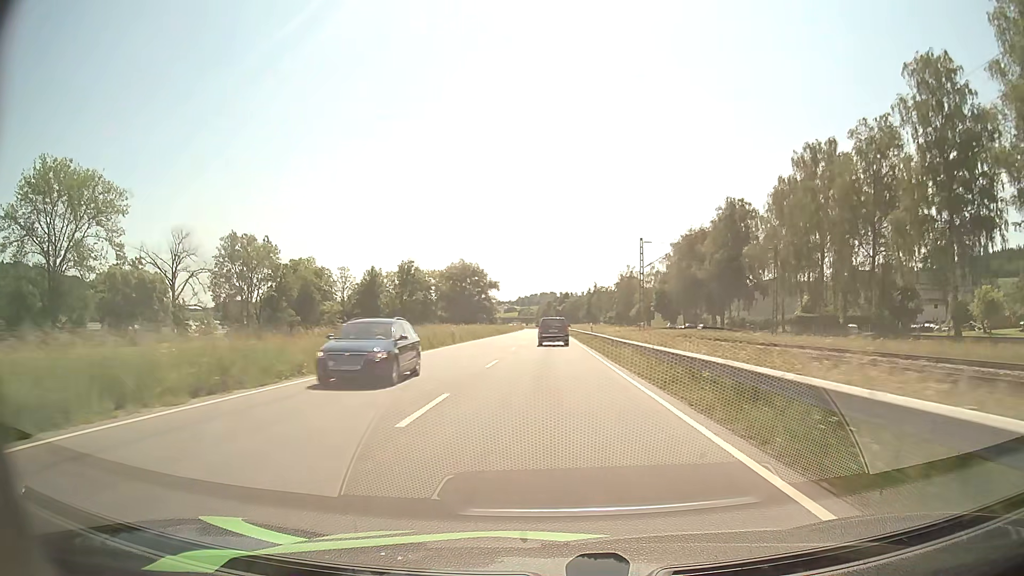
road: primary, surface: asphalt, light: Day
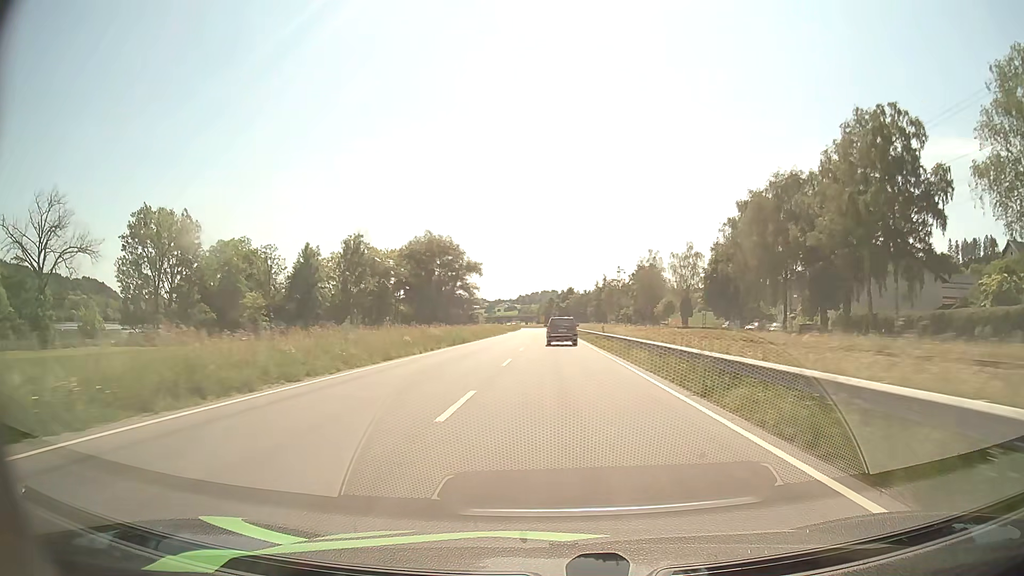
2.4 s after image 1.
(-0.3, +47.8) m; 0°
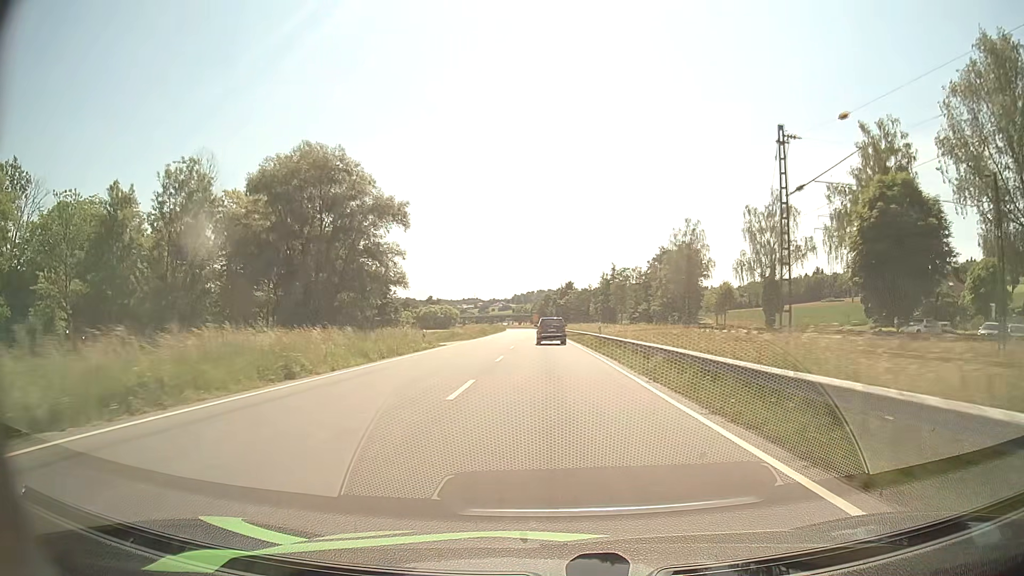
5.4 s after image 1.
(+0.4, +57.6) m; 0°
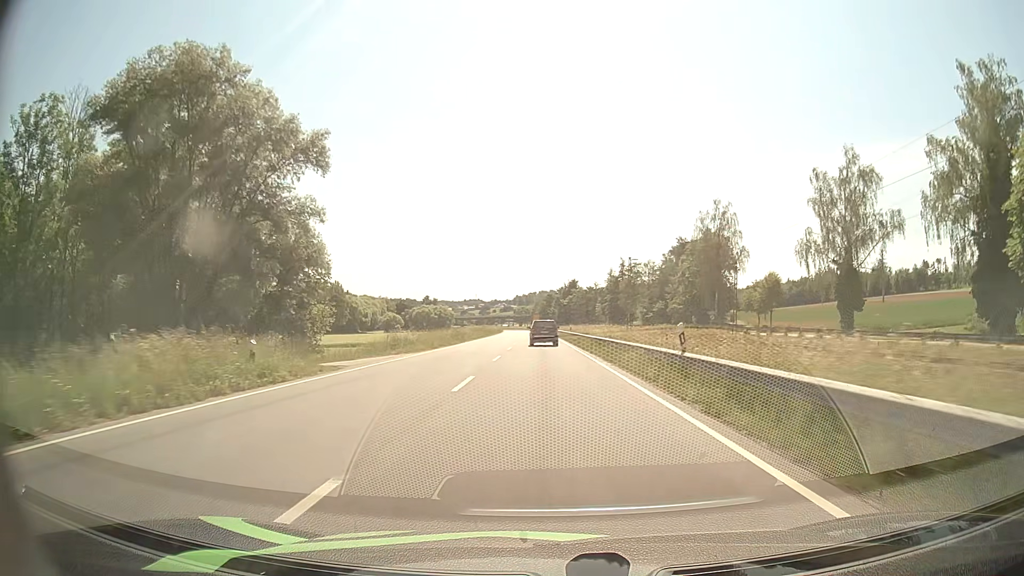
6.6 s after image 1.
(0.0, +22.5) m; 0°
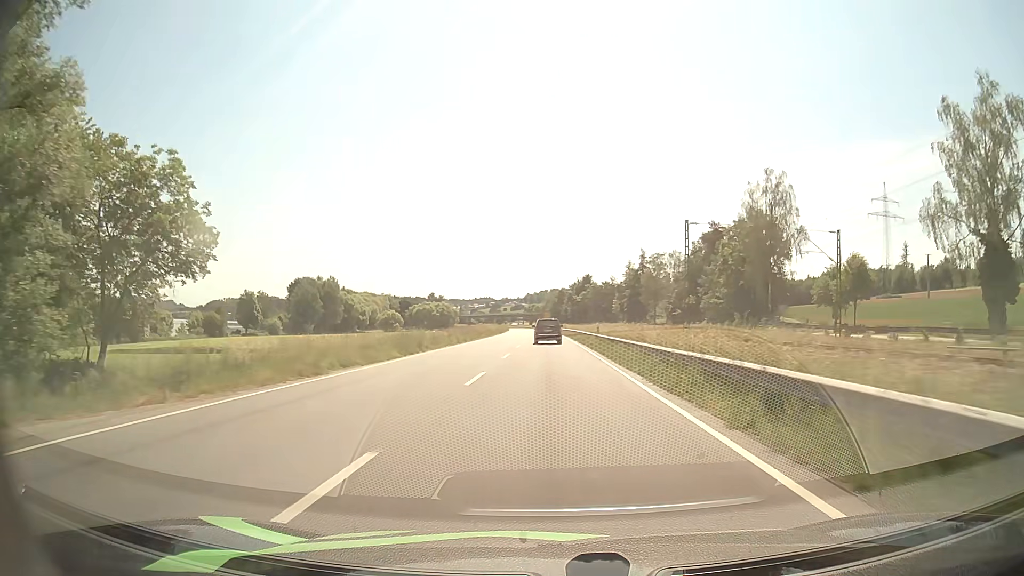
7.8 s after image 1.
(-0.2, +22.9) m; -1°
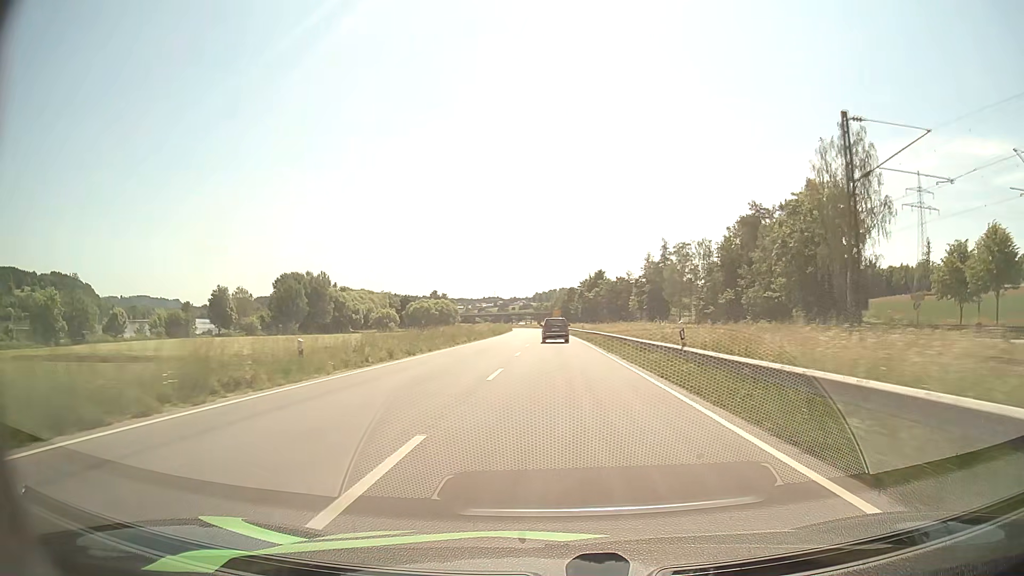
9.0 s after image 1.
(-0.2, +23.1) m; -1°
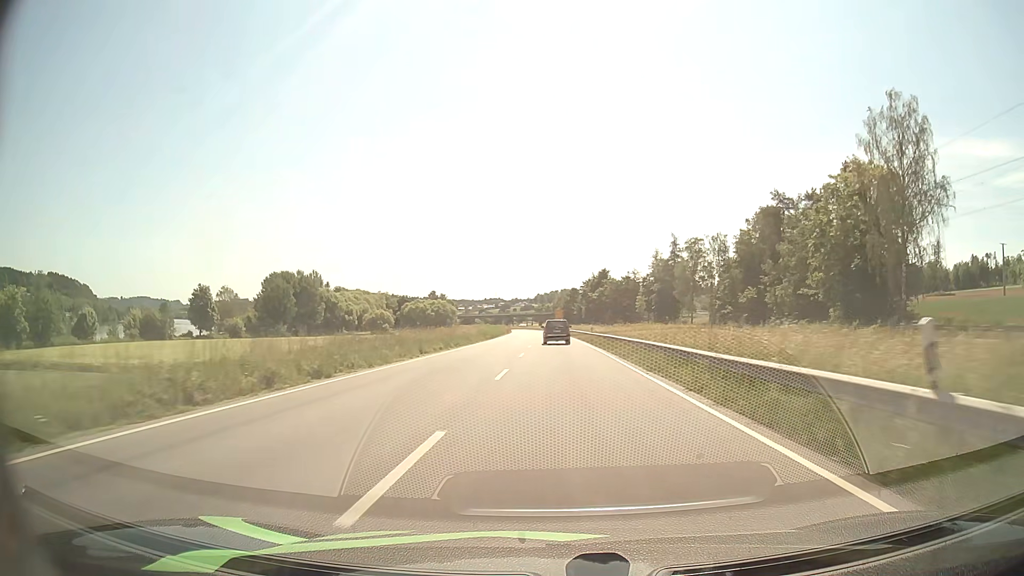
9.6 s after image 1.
(0.0, +11.6) m; 0°
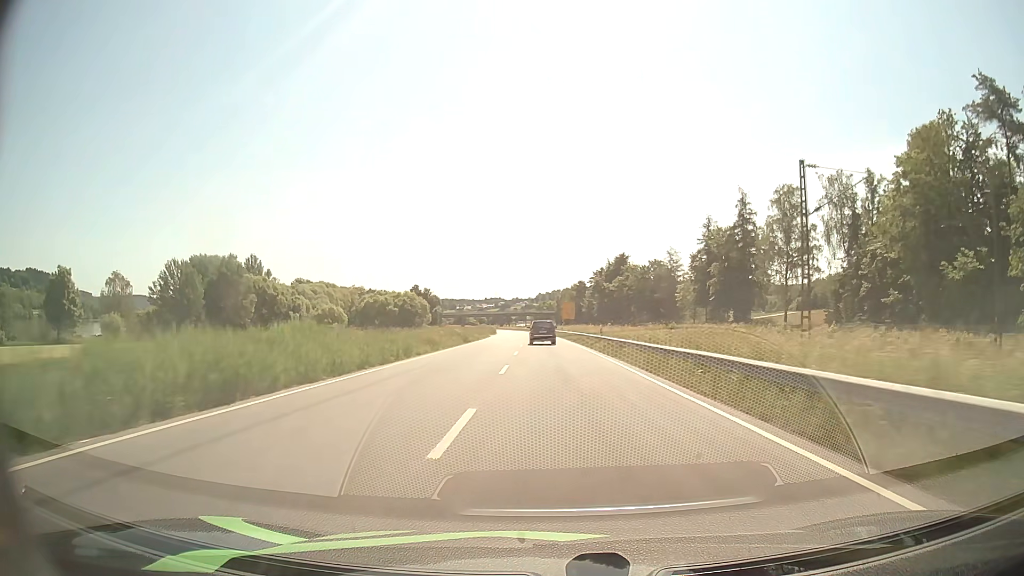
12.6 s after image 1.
(-0.2, +58.1) m; 0°
(0, +10) (0, +20) (0, +30) (0, +40) (0, +50) (0, +60) (-1, +70) (-1, +80) (-1, +90) (-2, +100) m
